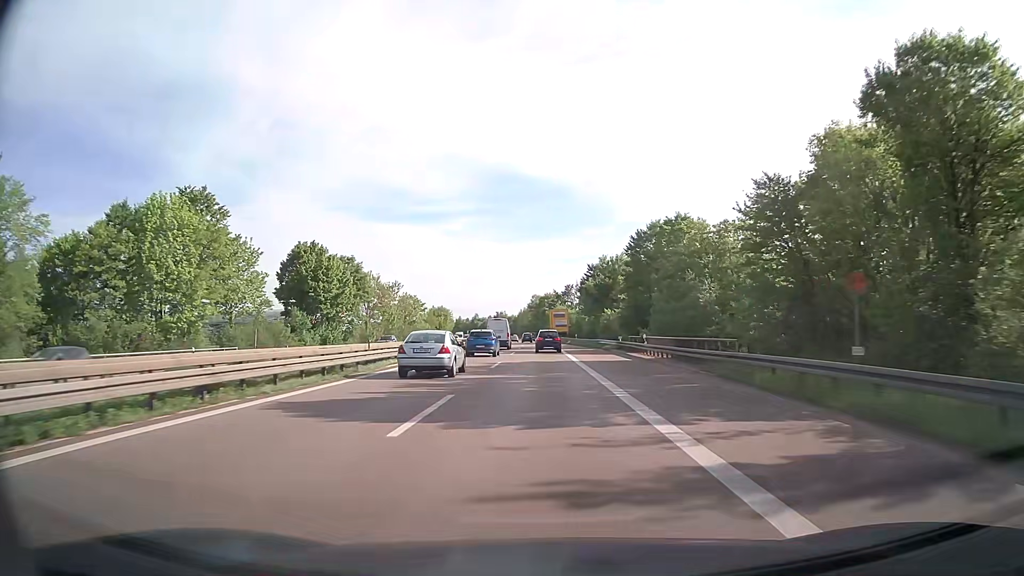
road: trunk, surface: asphalt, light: Day
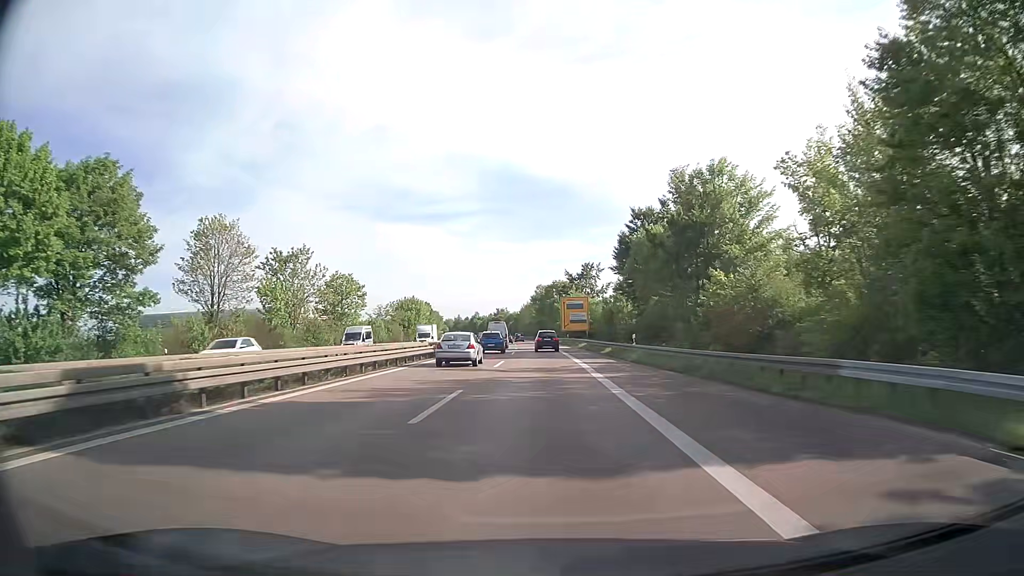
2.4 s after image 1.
(-0.3, +52.7) m; -1°
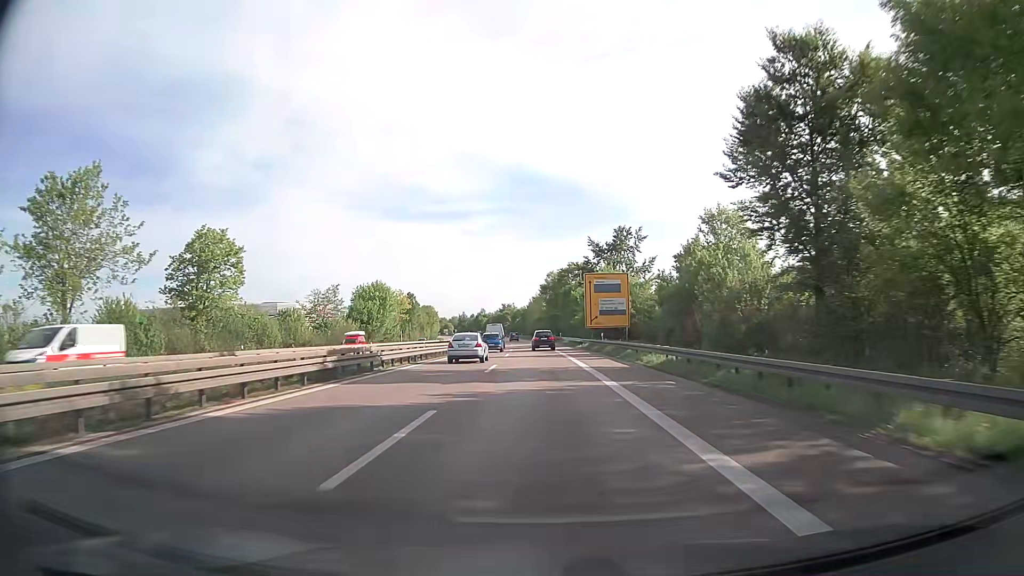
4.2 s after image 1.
(-0.1, +40.5) m; -1°
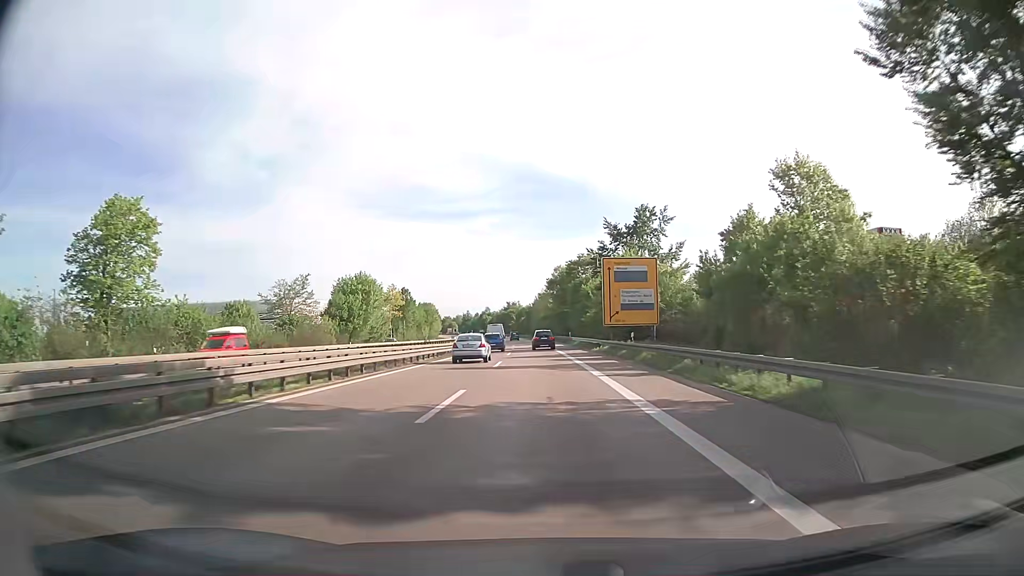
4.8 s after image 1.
(-0.1, +13.7) m; 0°
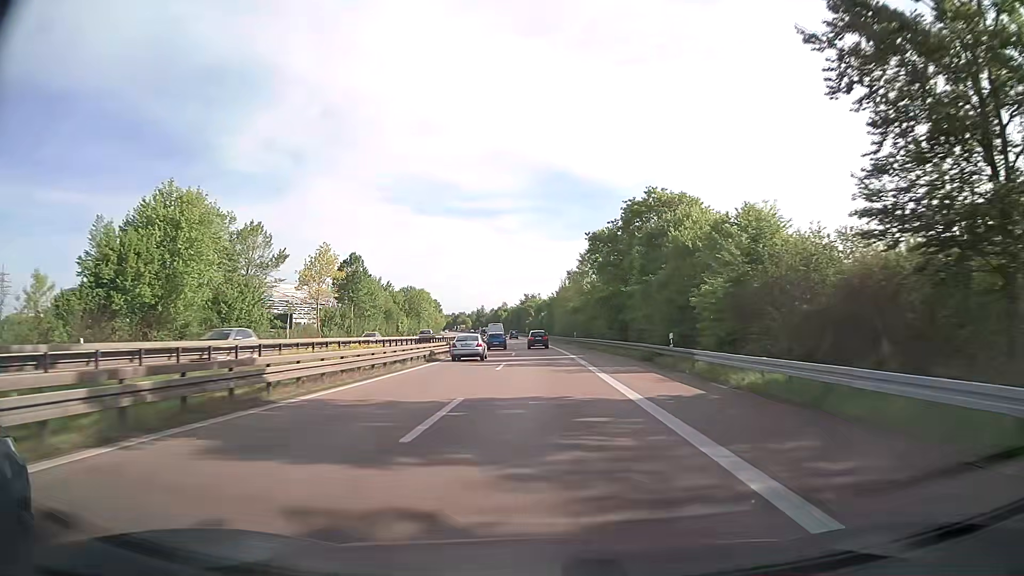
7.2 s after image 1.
(-1.3, +55.9) m; -2°
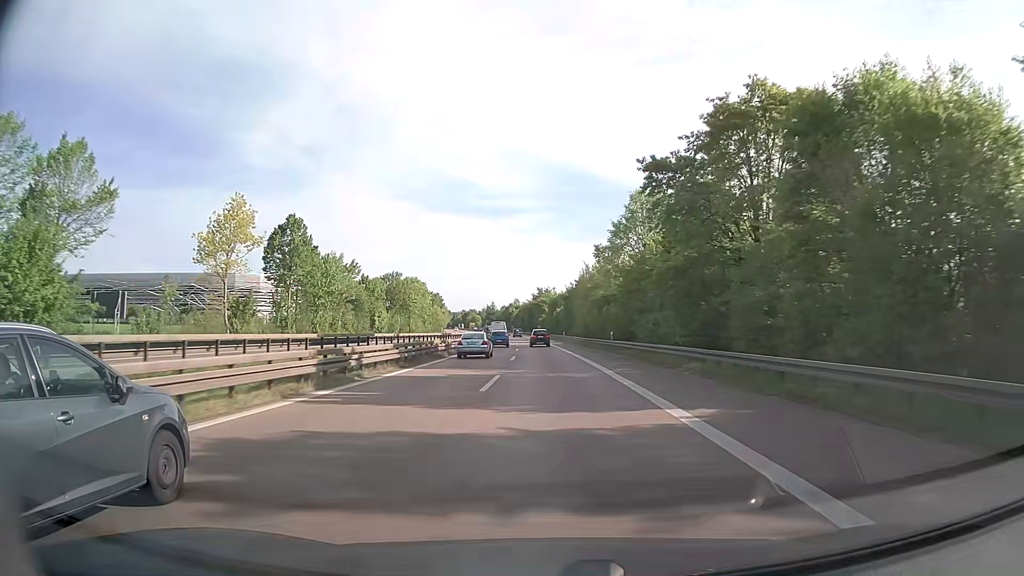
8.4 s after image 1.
(-0.2, +28.7) m; -1°
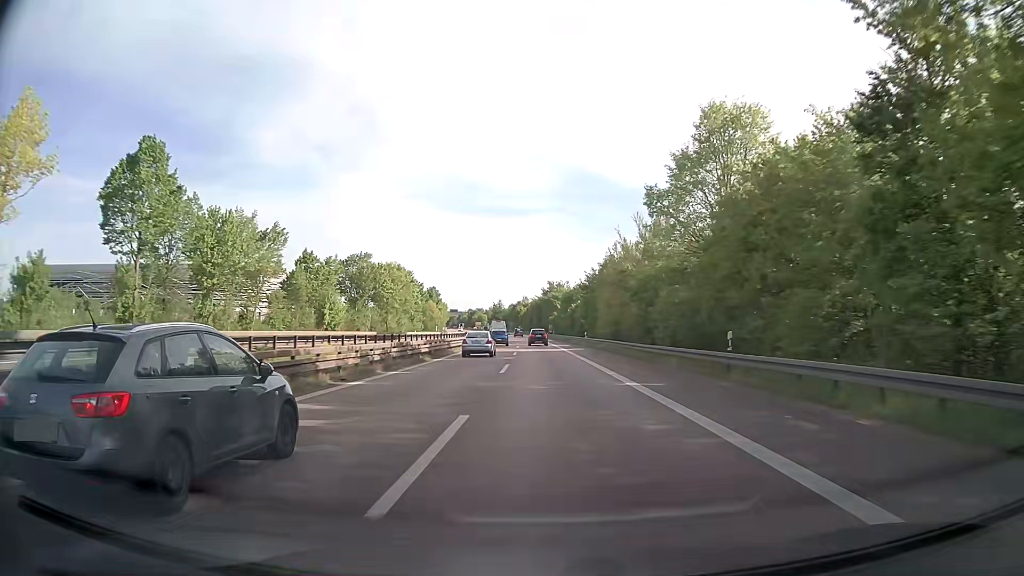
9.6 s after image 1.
(-0.3, +28.9) m; -1°
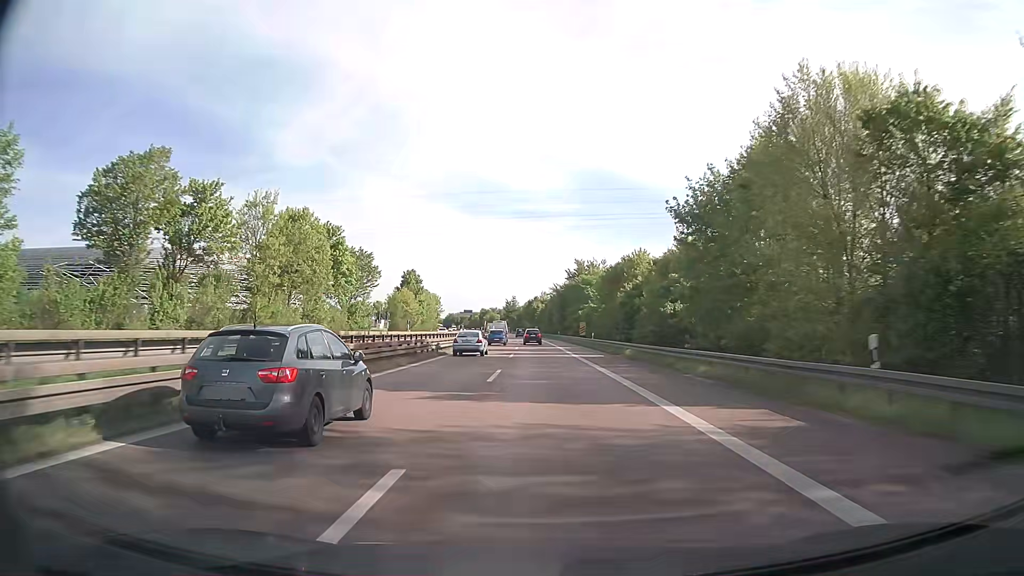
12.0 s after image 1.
(-0.8, +58.6) m; -2°
(0, +10) (0, +20) (0, +30) (0, +40) (-1, +50) (-1, +60) (-1, +70) (-1, +80) (-2, +90) (-2, +100) m
